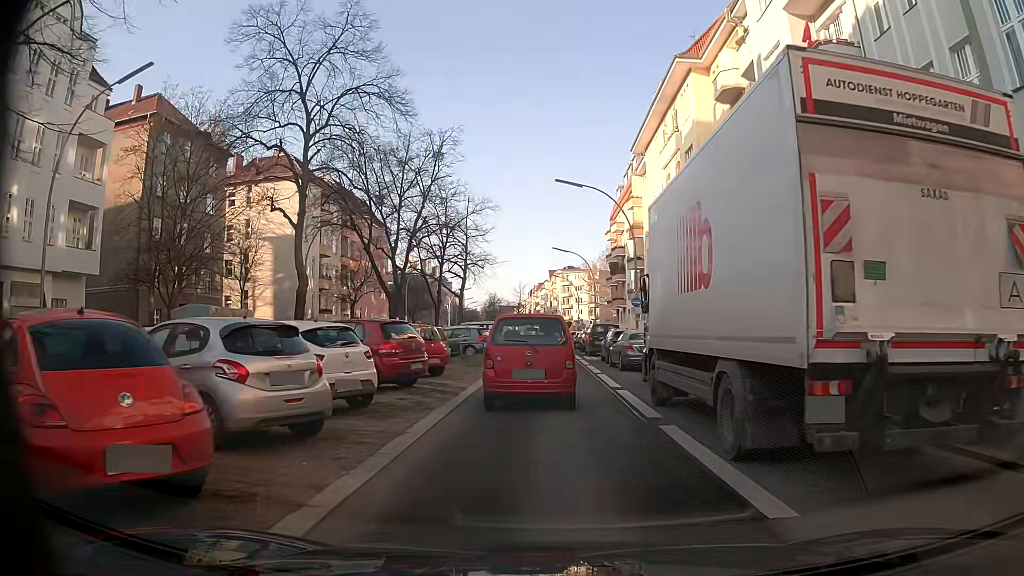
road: secondary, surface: asphalt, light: Day
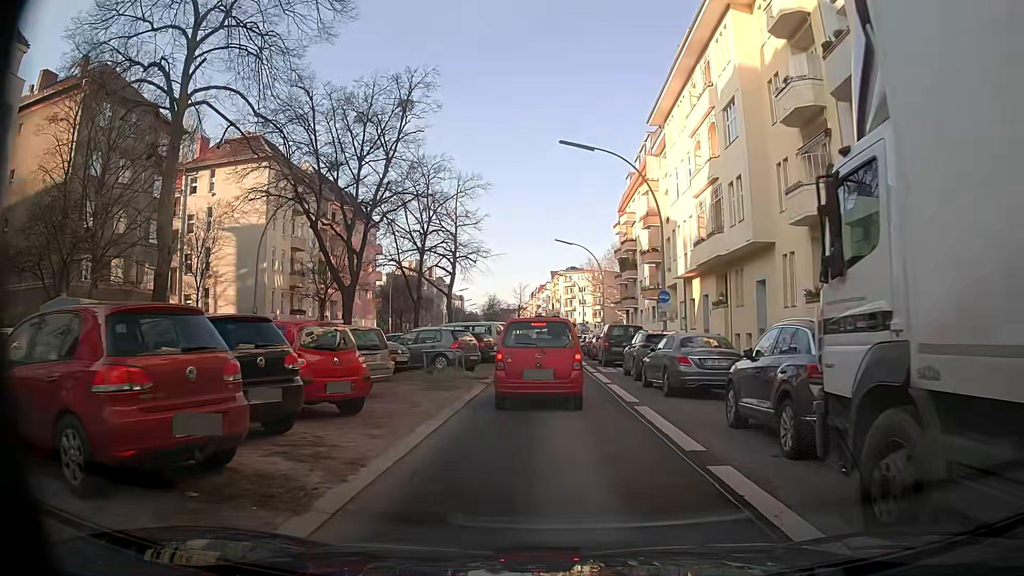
(0.0, +8.9) m; +2°
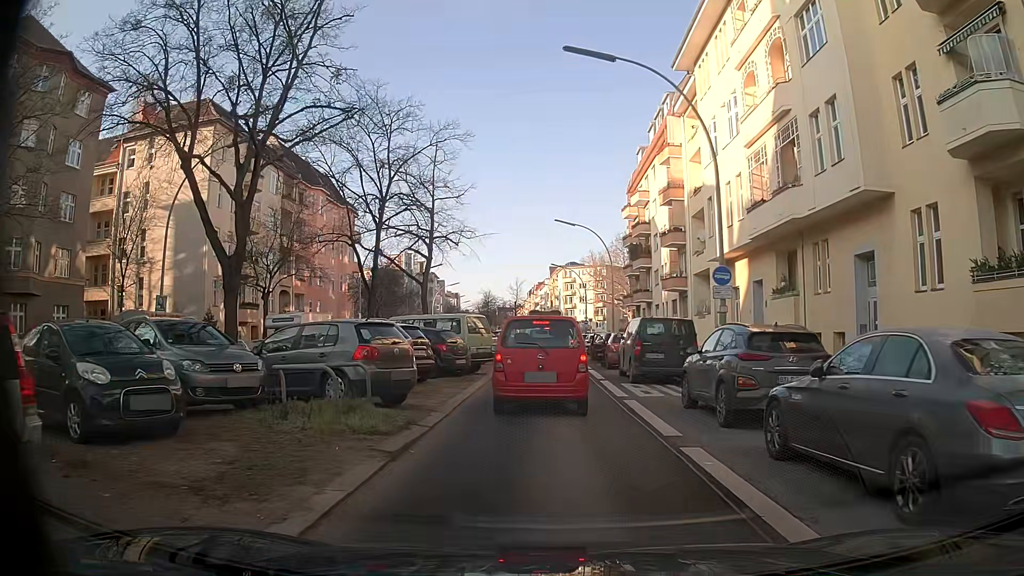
(-0.3, +10.7) m; -1°
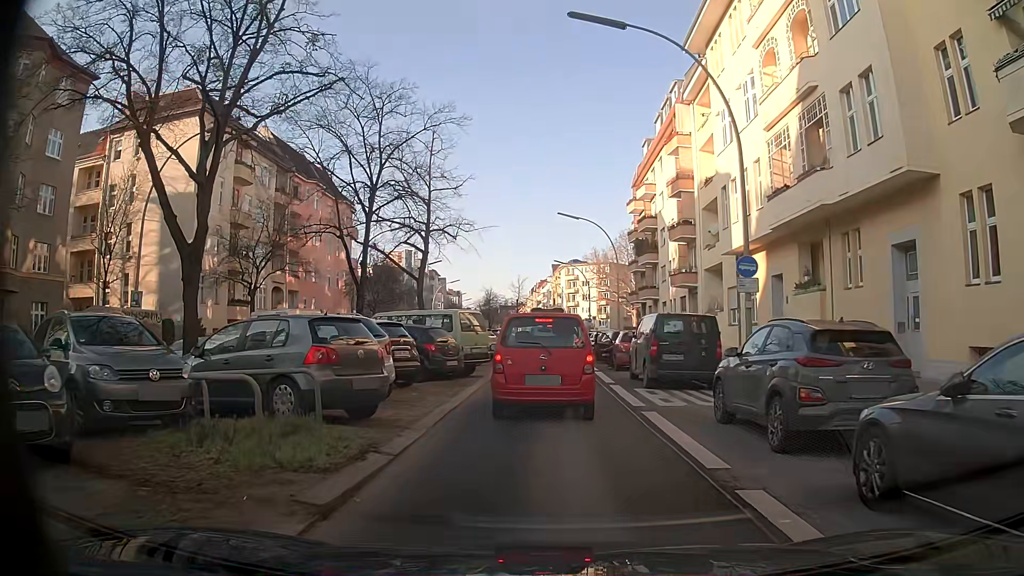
(0.0, +2.3) m; 0°
